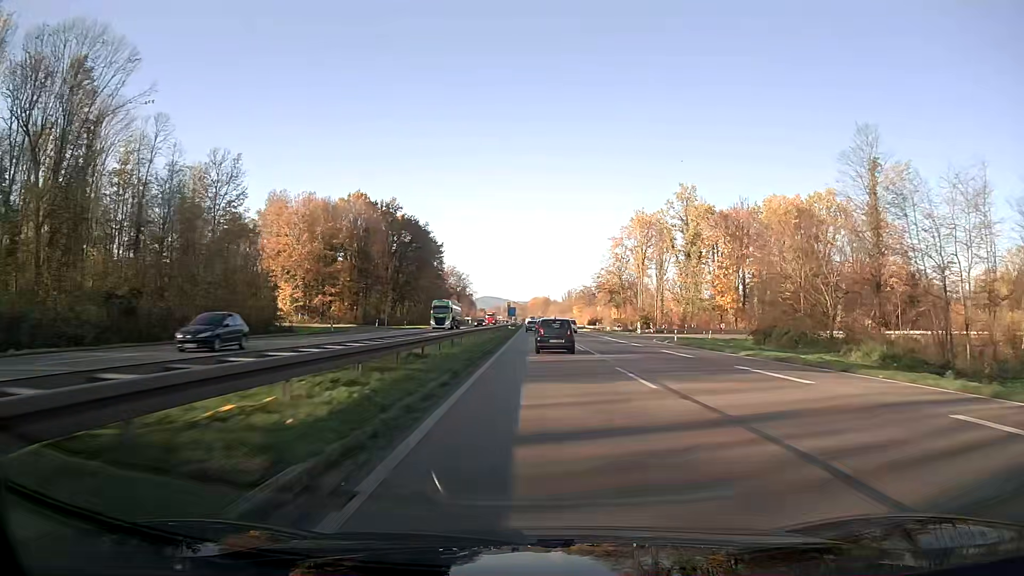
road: trunk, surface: asphalt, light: Day
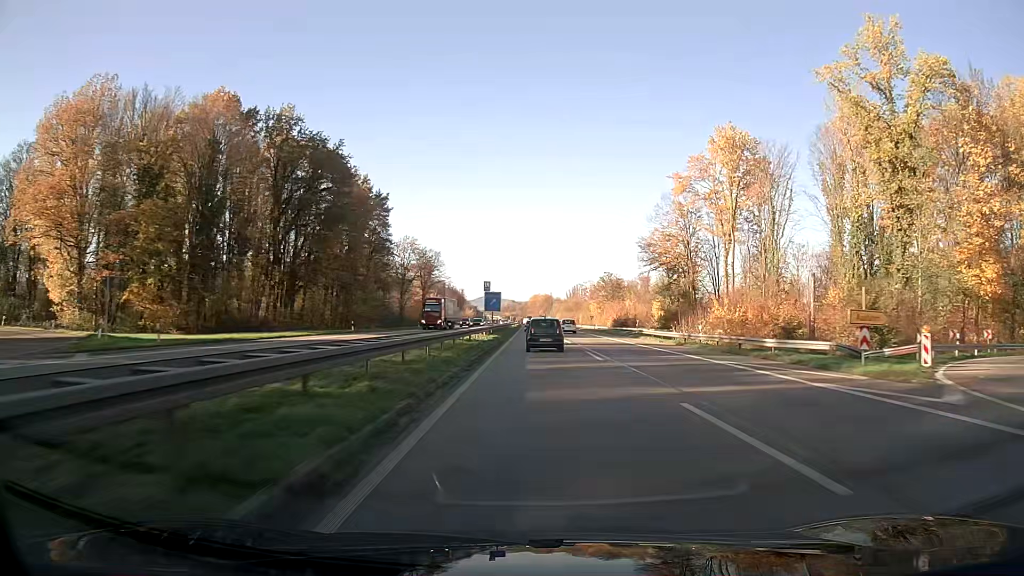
(0.0, +62.6) m; 0°
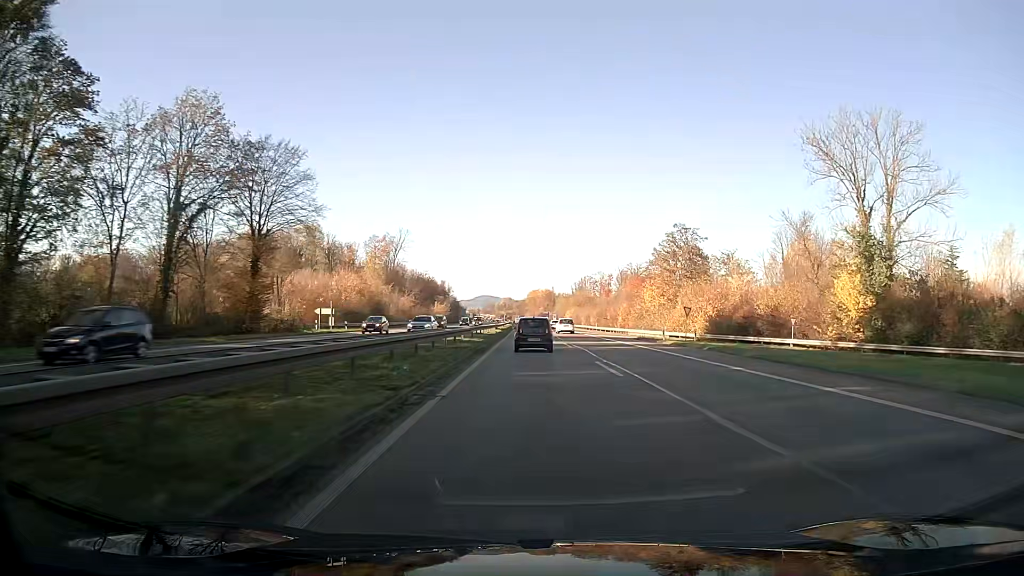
(+0.1, +79.2) m; 0°
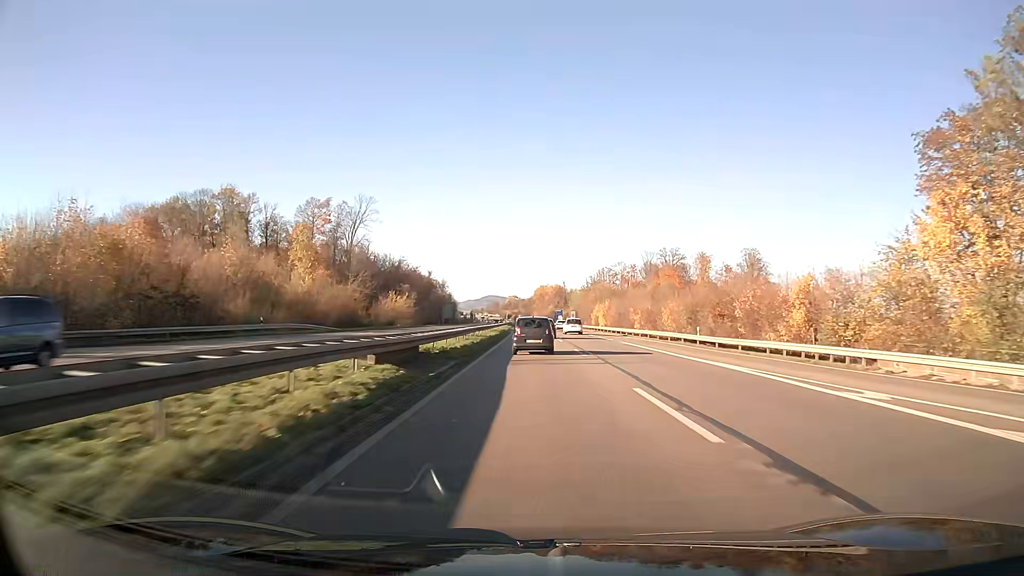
(-0.4, +62.8) m; -1°
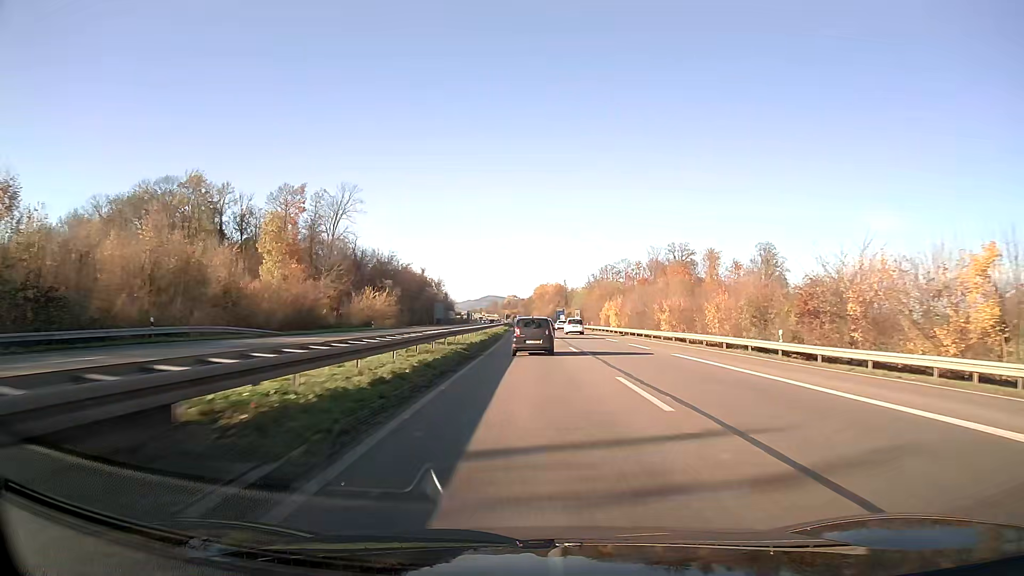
(0.0, +15.5) m; 0°
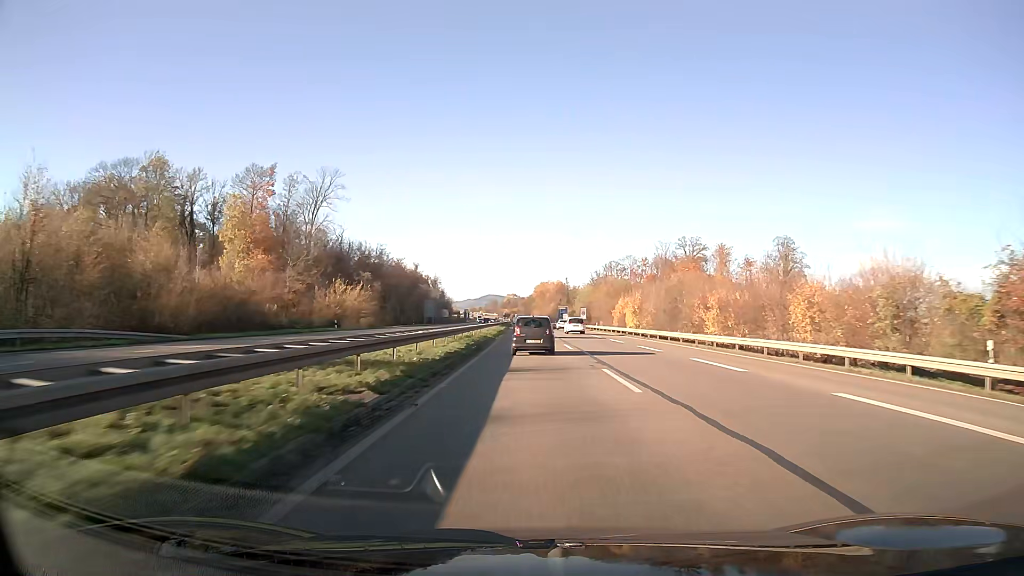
(0.0, +15.5) m; 0°
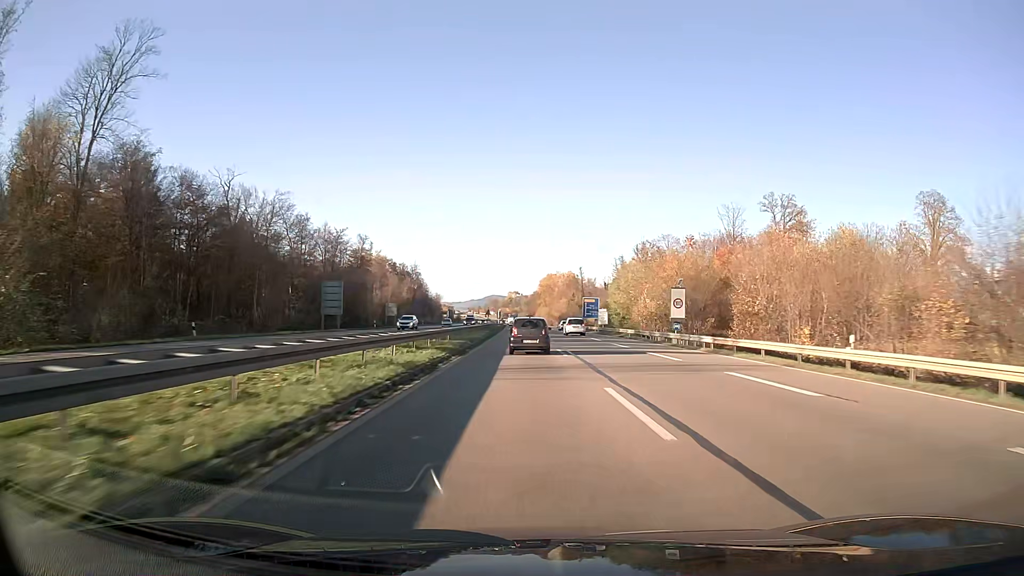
(-0.2, +77.1) m; 0°
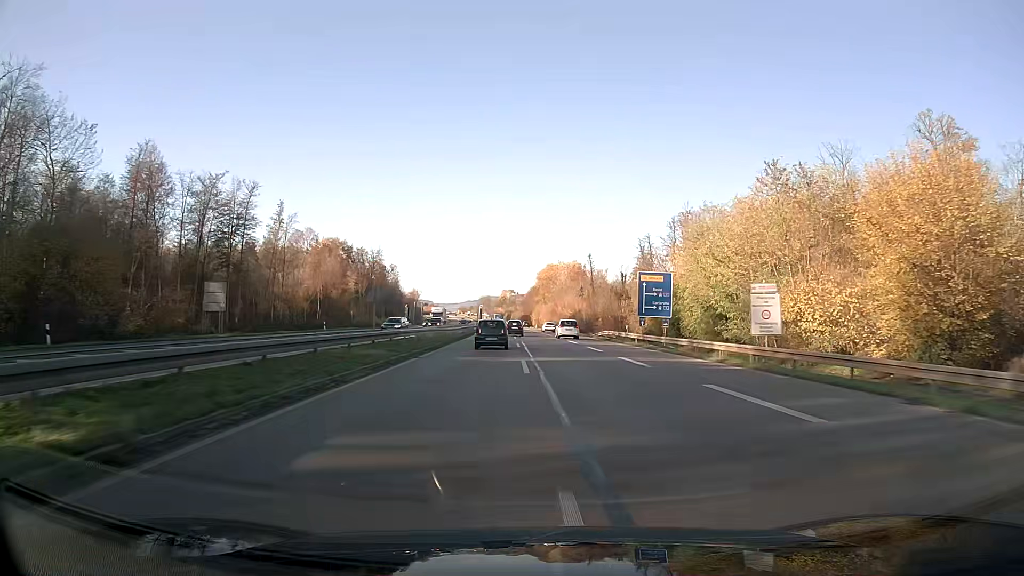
(+0.2, +62.3) m; 0°
(0, +10) (0, +20) (0, +30) (0, +40) (0, +50) (-1, +60) (-1, +70) (-1, +80) (-1, +90) (-2, +100) m
